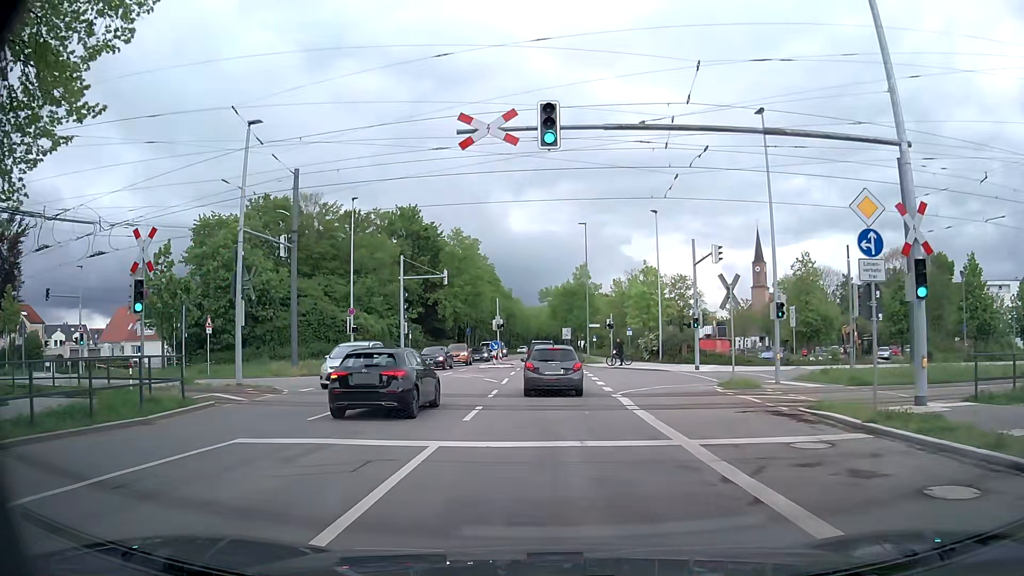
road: tertiary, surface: asphalt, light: Day
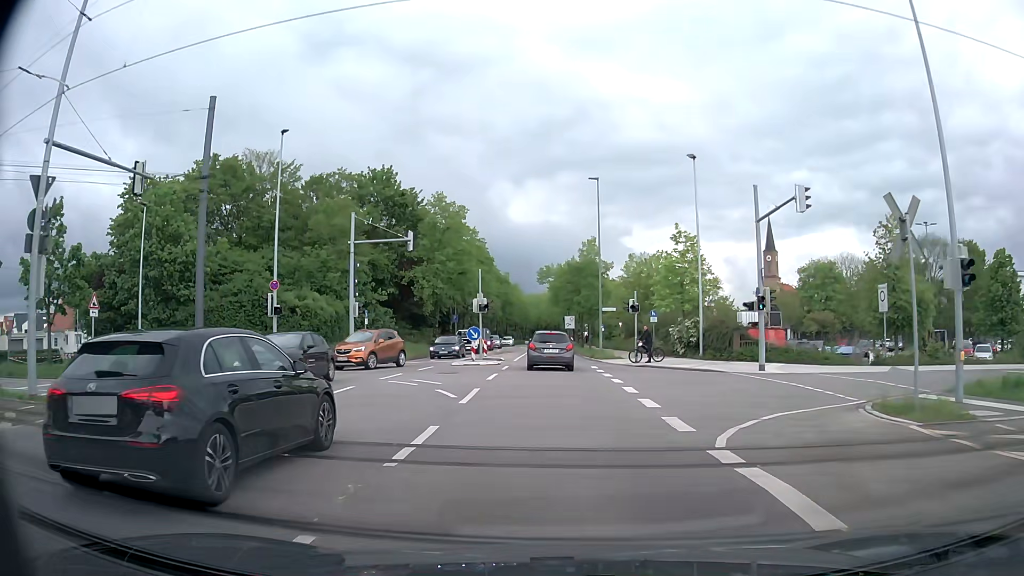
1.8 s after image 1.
(+0.1, +12.3) m; +1°
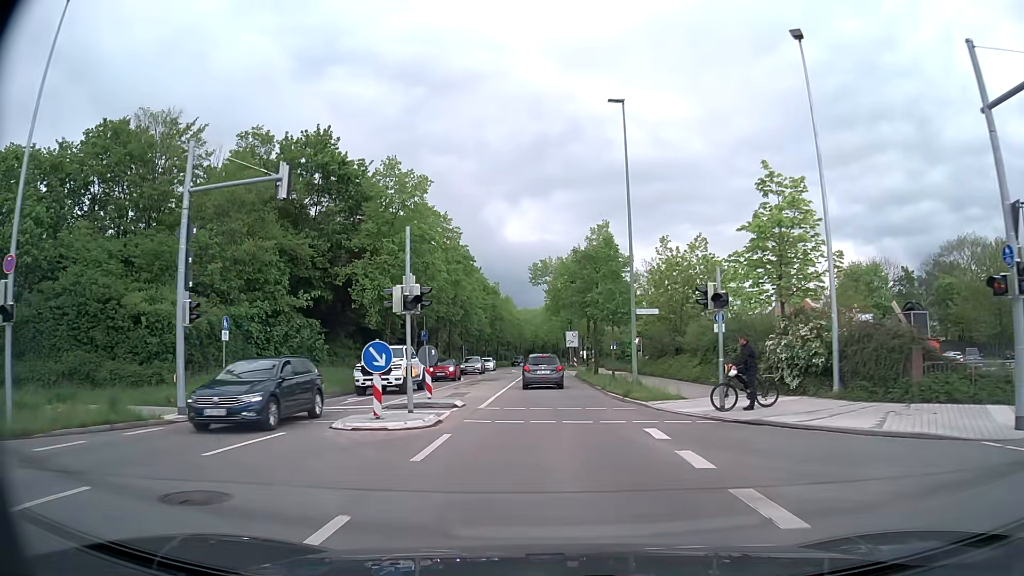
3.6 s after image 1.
(-0.1, +16.9) m; 0°
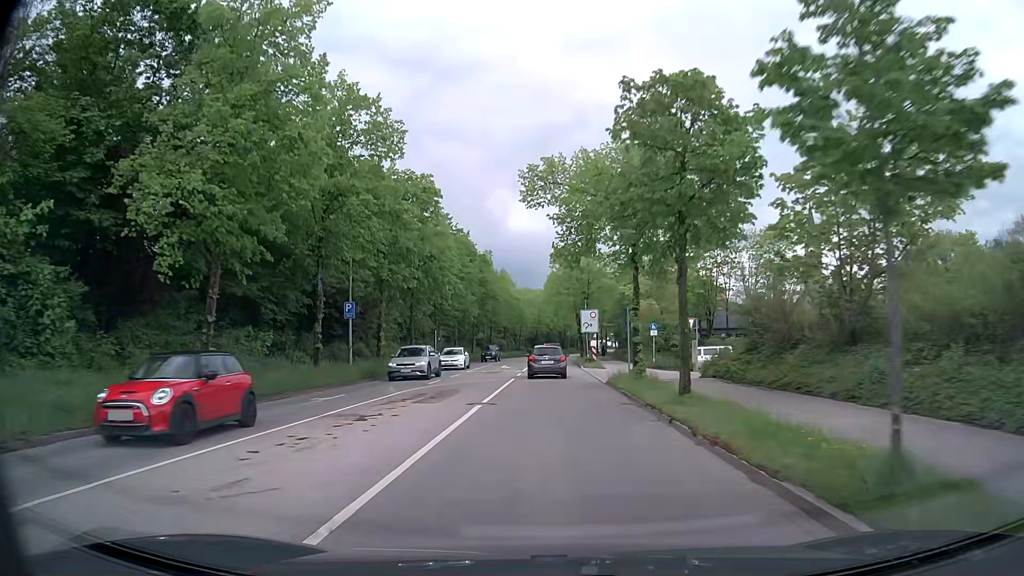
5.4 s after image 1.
(-0.1, +22.2) m; -1°
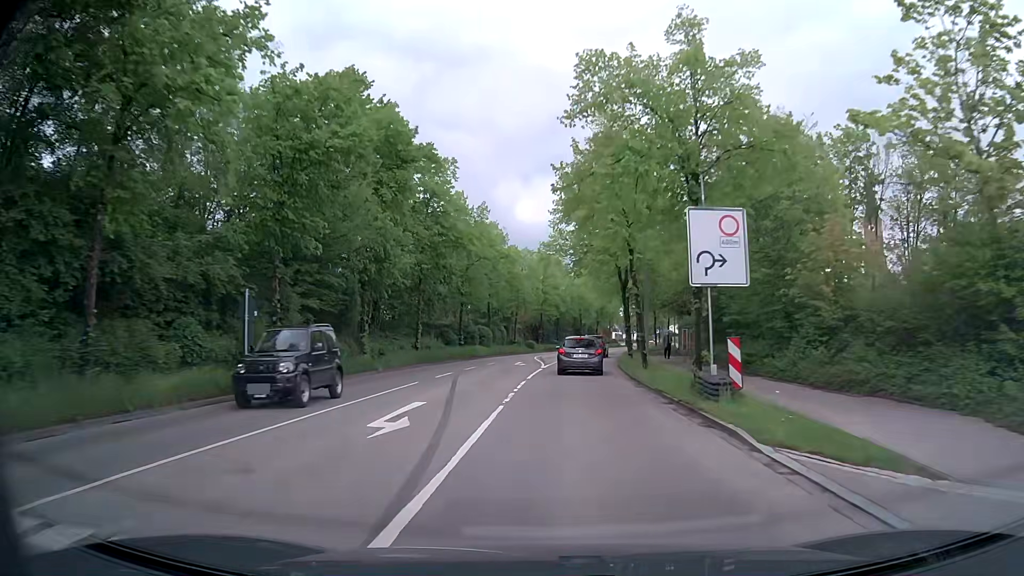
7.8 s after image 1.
(-0.1, +35.7) m; -1°
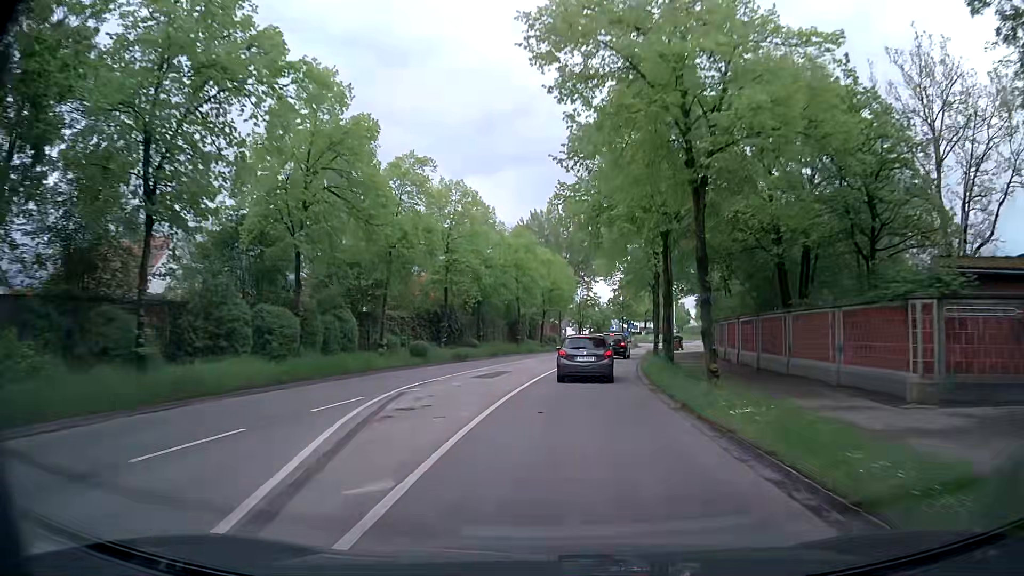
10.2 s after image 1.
(+1.3, +35.0) m; +5°
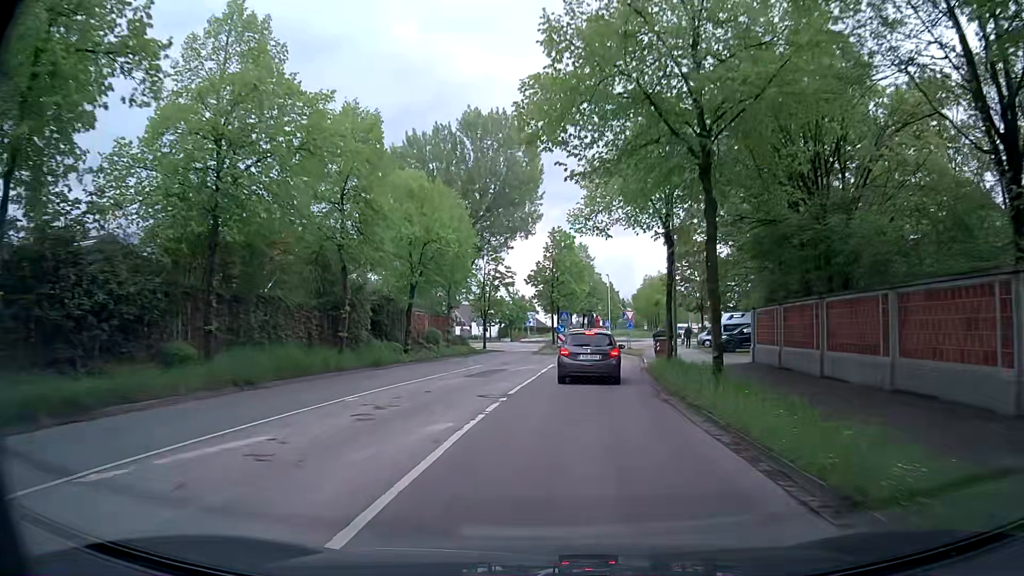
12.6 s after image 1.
(+2.1, +30.4) m; +8°
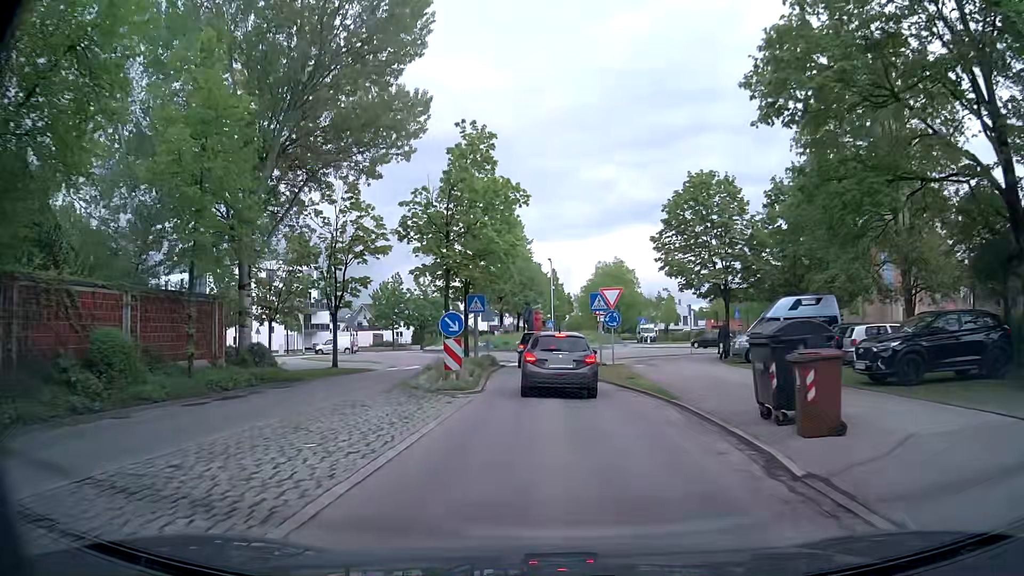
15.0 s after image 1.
(+1.6, +26.1) m; +6°
(0, +10) (0, +20) (-1, +30) (+1, +40) (+7, +48) (+10, +57) (+7, +66) (-2, +70) (-12, +69) (-22, +69) m
